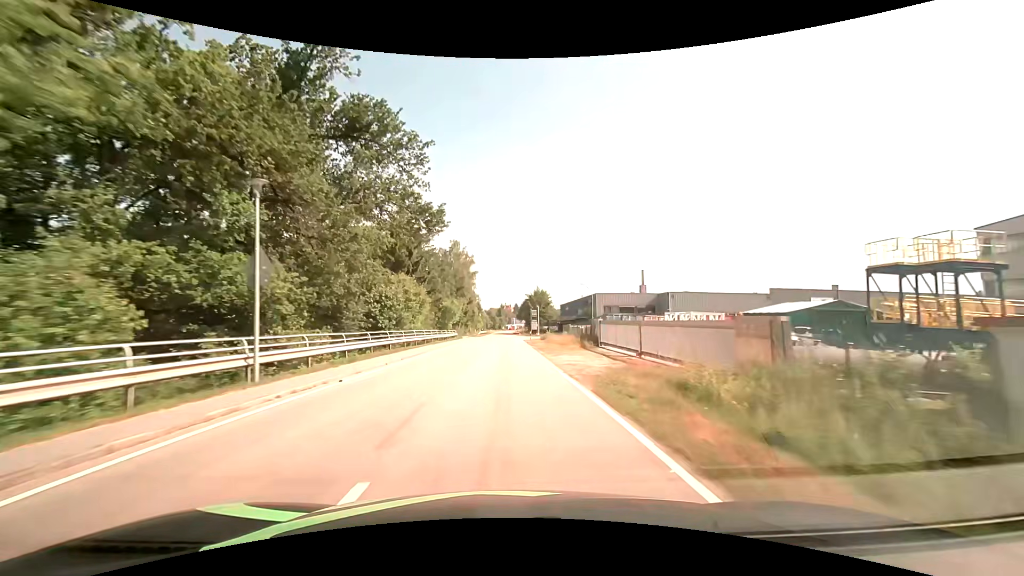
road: tertiary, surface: asphalt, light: Day
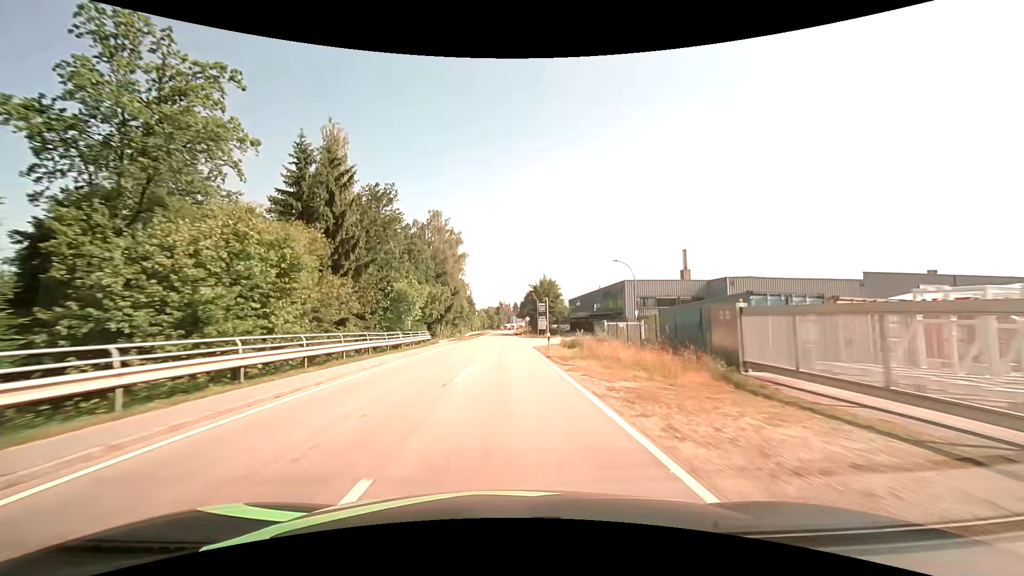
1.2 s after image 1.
(0.0, +24.2) m; 0°
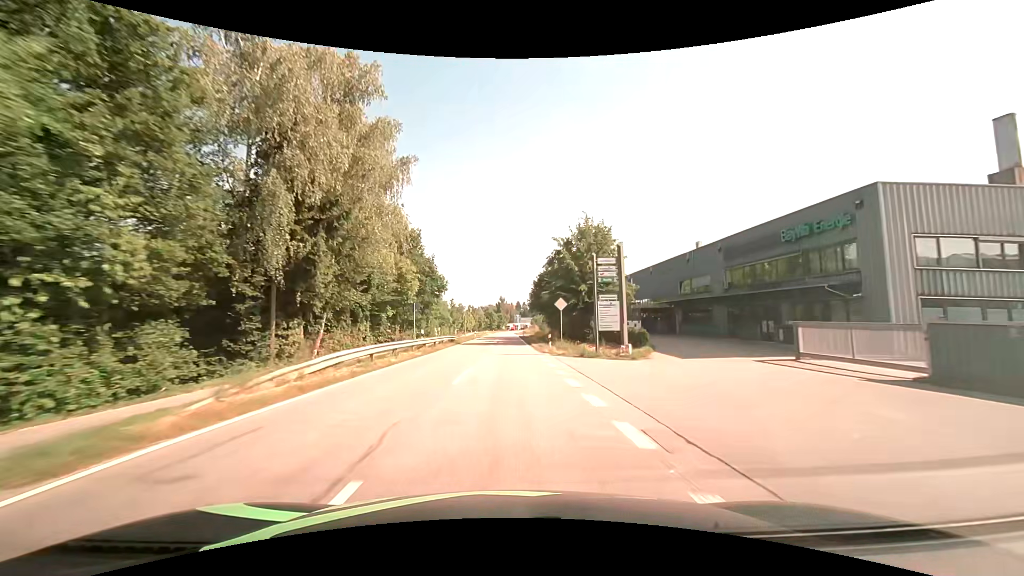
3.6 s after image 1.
(-0.1, +48.7) m; 0°
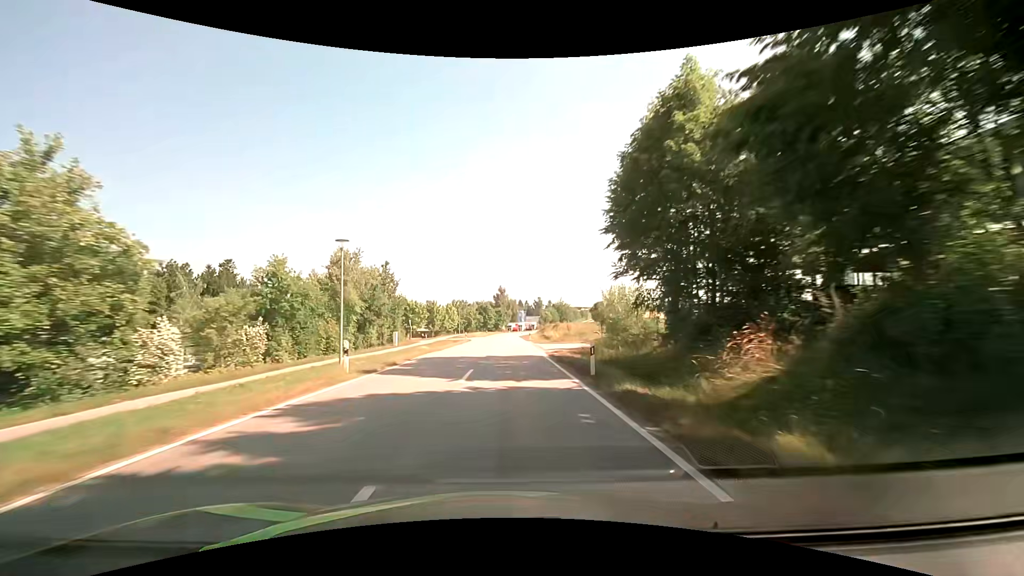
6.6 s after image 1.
(-0.3, +61.2) m; -1°
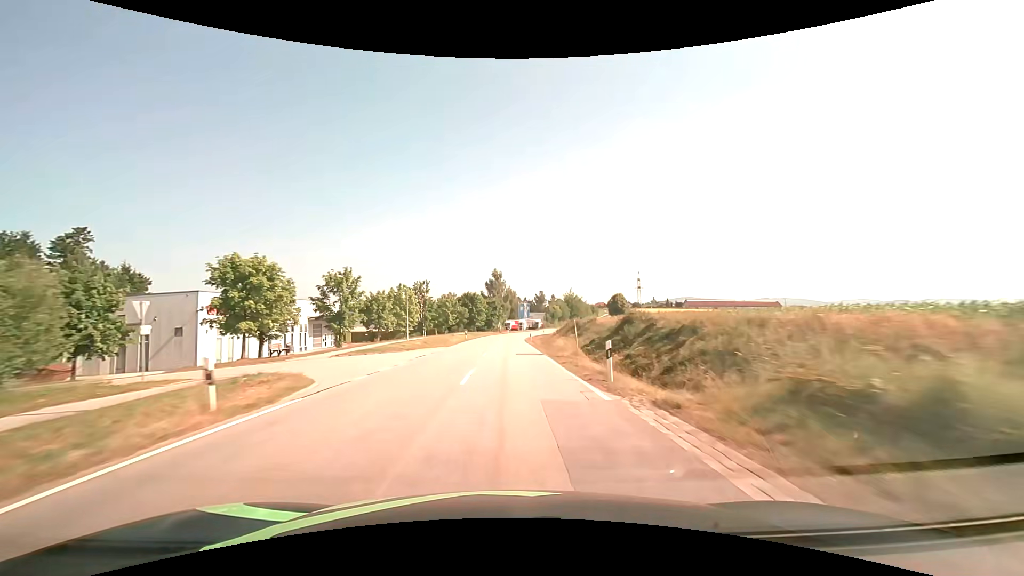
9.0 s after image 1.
(+0.4, +49.0) m; +1°
(0, +10) (0, +20) (0, +30) (0, +40) (0, +50) (0, +60) (+1, +70) (+1, +80) (+2, +90) (+4, +100) m
